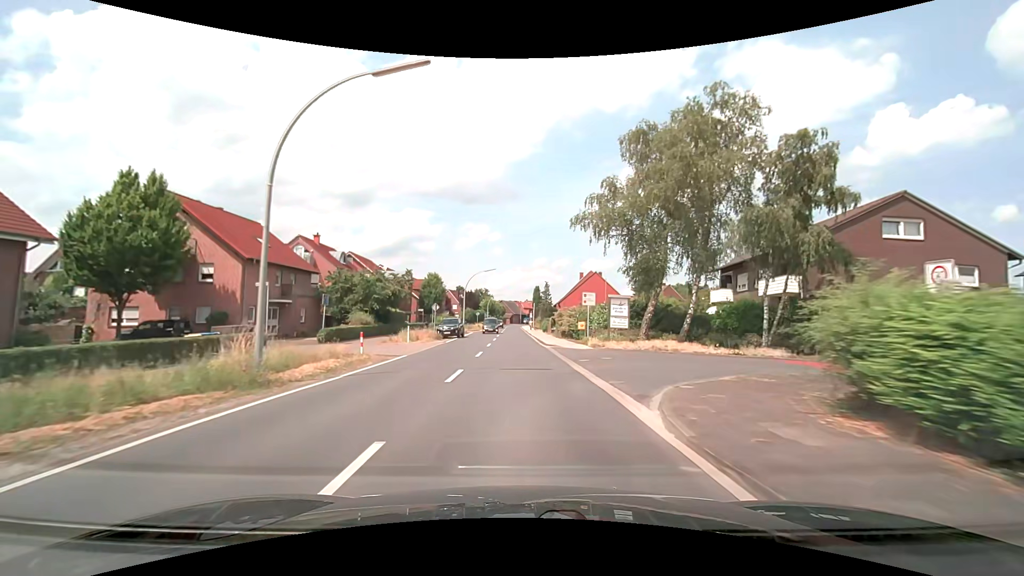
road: secondary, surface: asphalt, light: Day
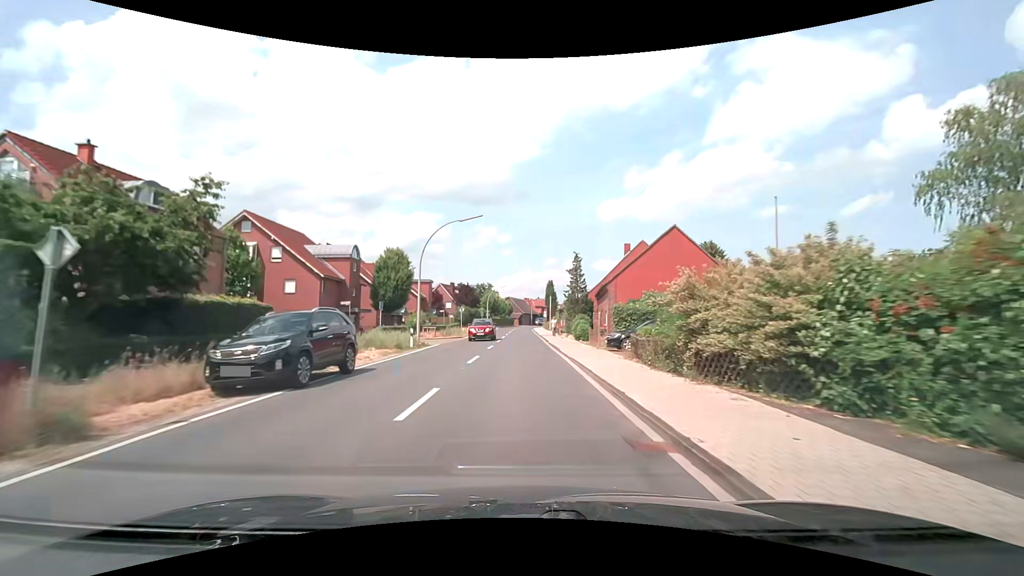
(-0.3, +30.9) m; -1°
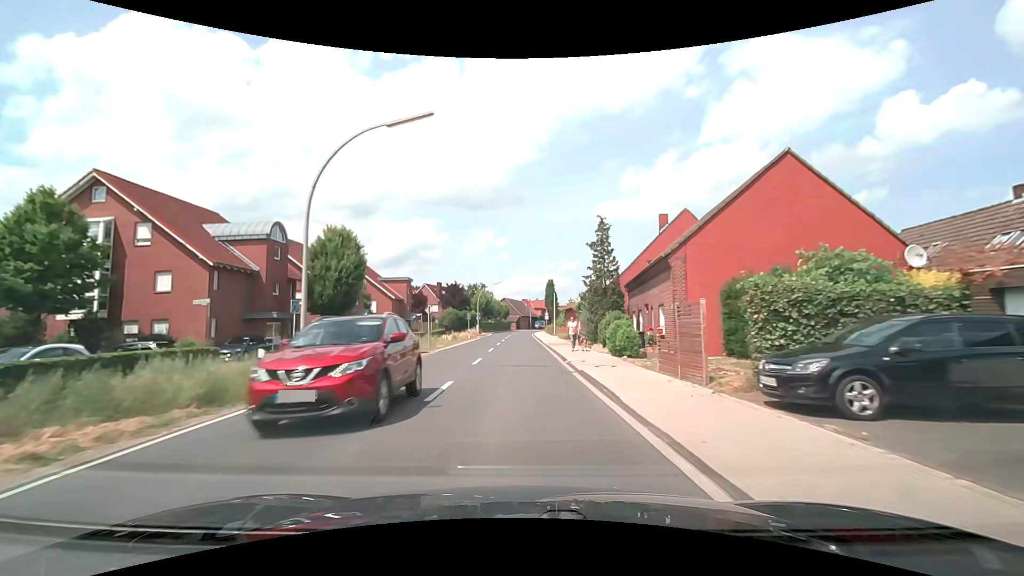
(+0.1, +15.5) m; 0°
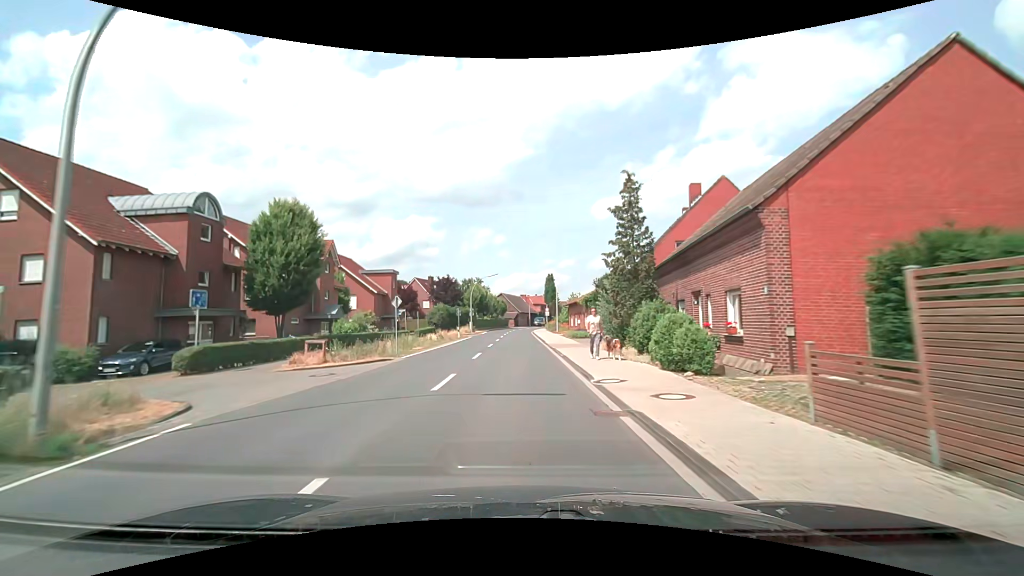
(0.0, +7.7) m; 0°
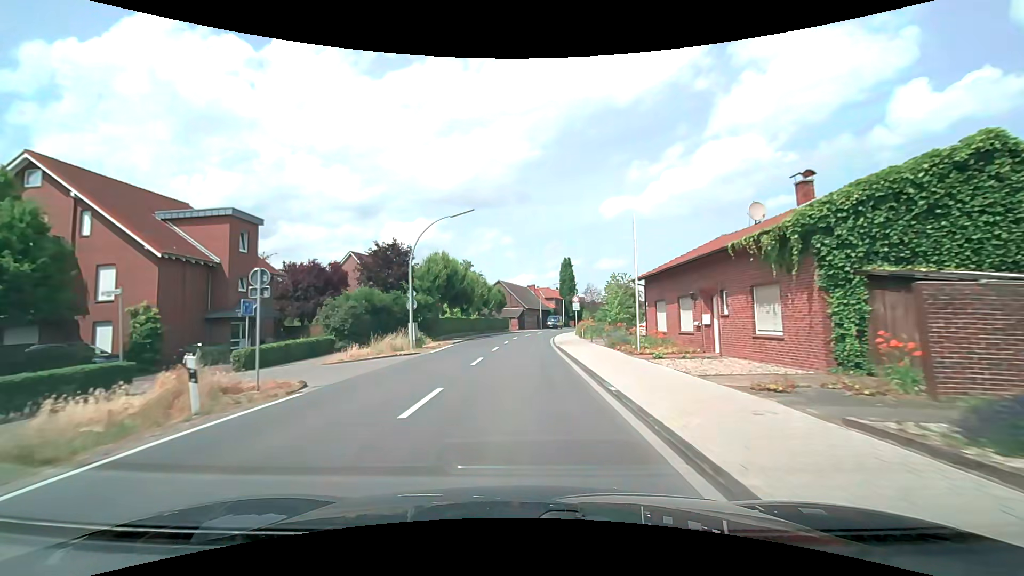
(-0.2, +38.3) m; -1°
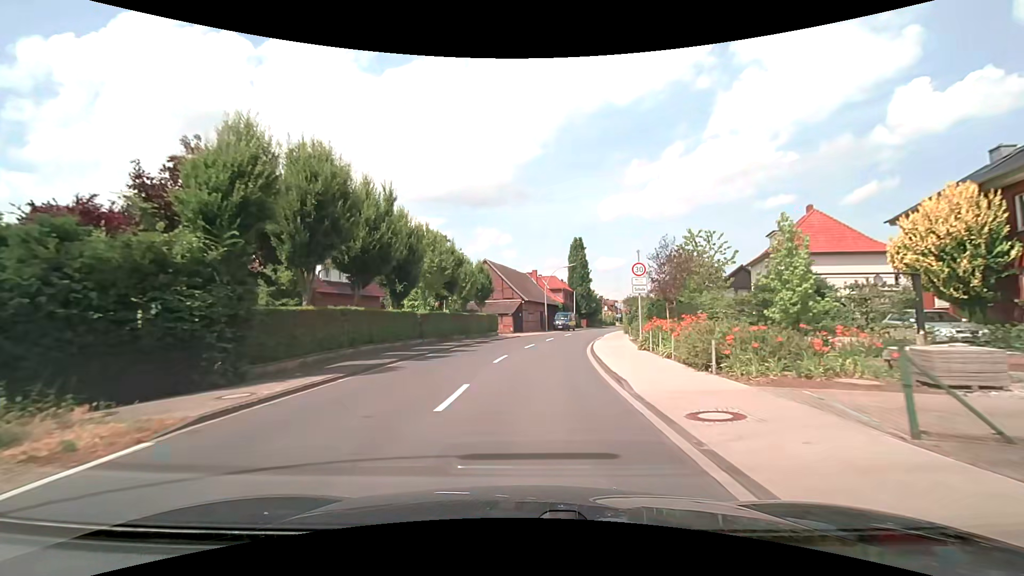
(+0.2, +25.6) m; +1°
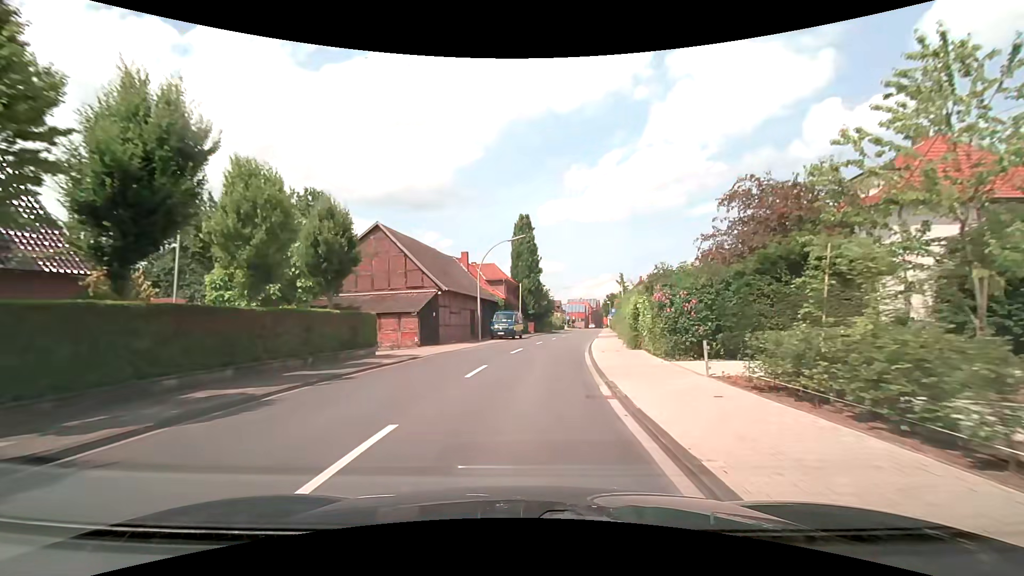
(+1.3, +21.4) m; +7°
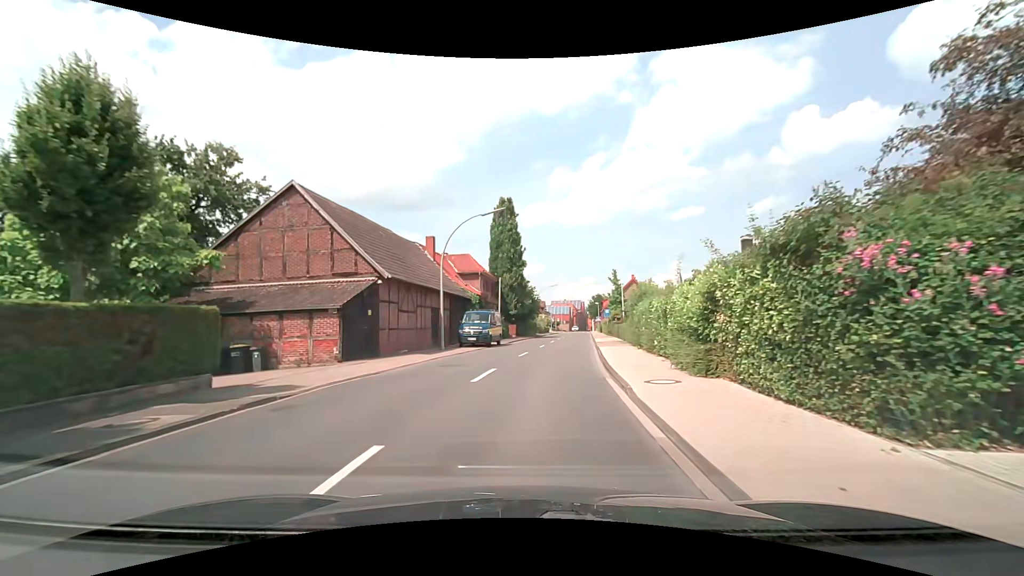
(+0.1, +9.8) m; +2°
(0, +10) (+1, +20) (+3, +30) (+4, +40) (+5, +50) (+7, +60) (+8, +70) (+9, +79) (+10, +89) (+12, +99) m
